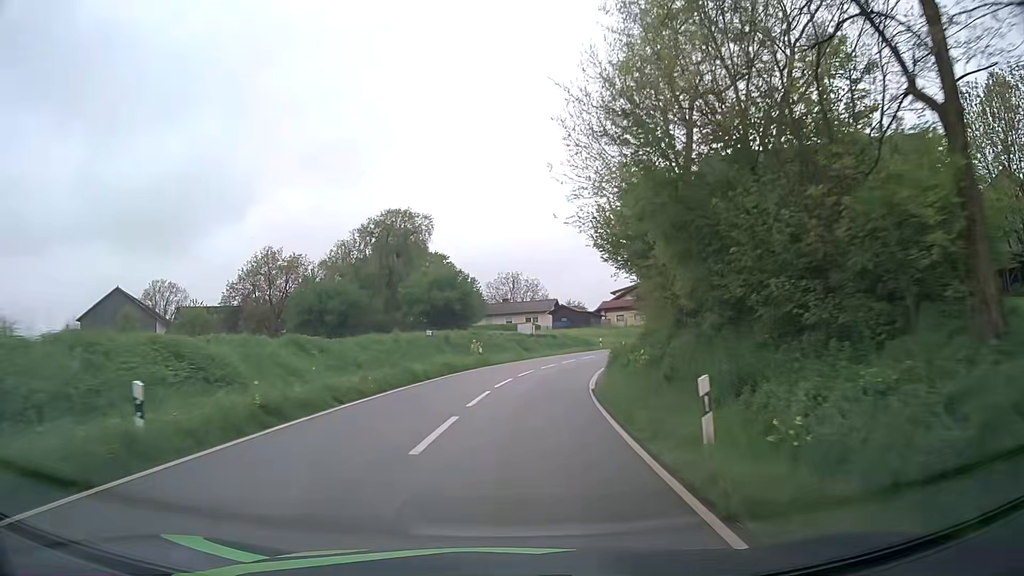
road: tertiary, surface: asphalt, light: Day
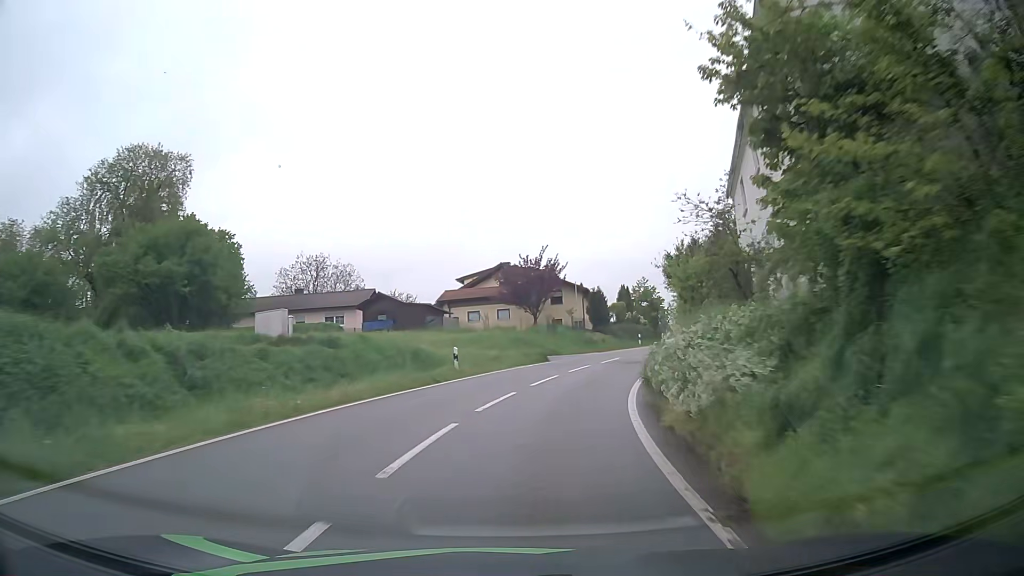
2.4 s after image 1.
(+4.0, +37.1) m; +14°
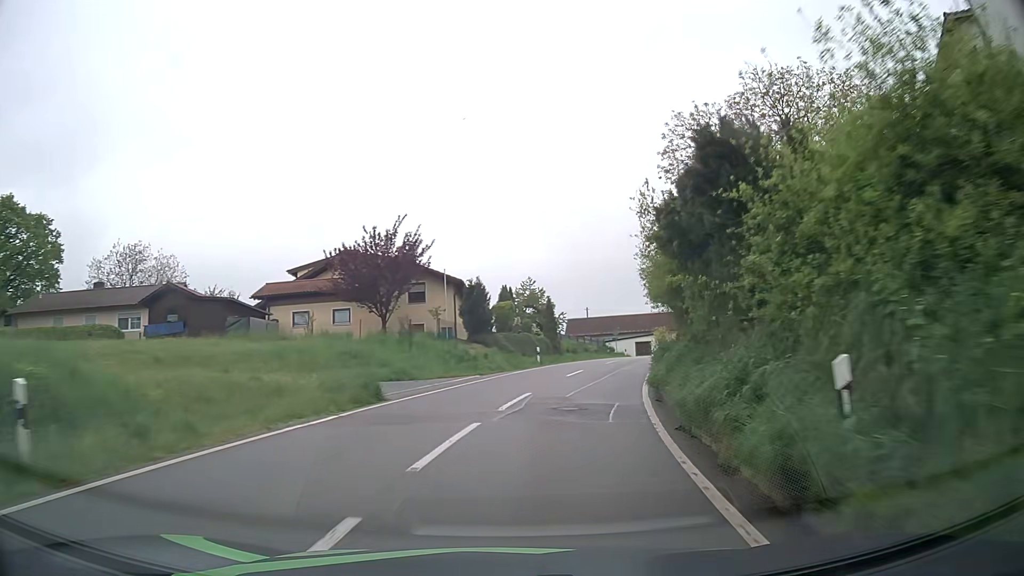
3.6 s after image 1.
(+1.7, +17.8) m; +11°
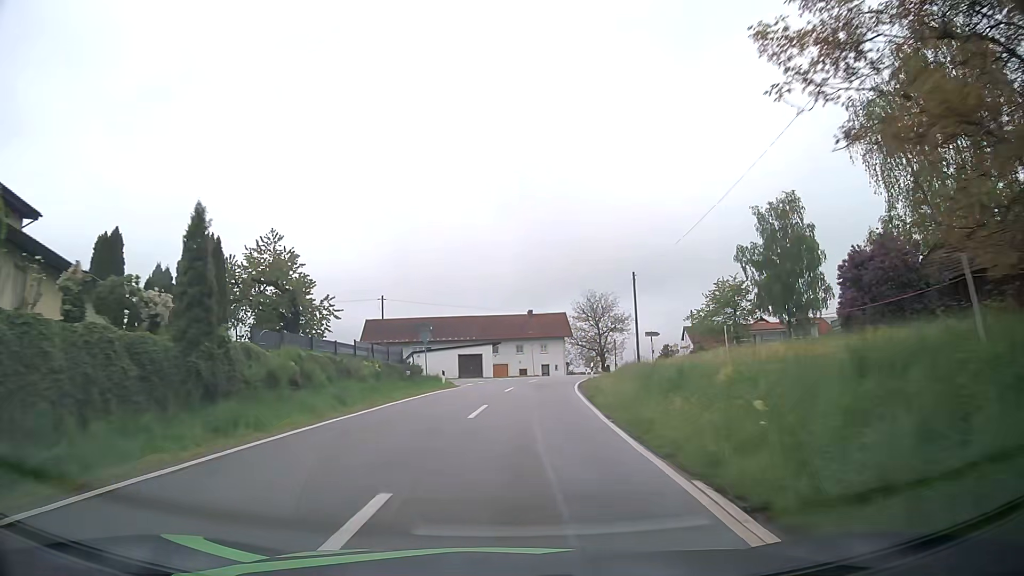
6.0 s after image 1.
(+5.8, +34.3) m; +16°
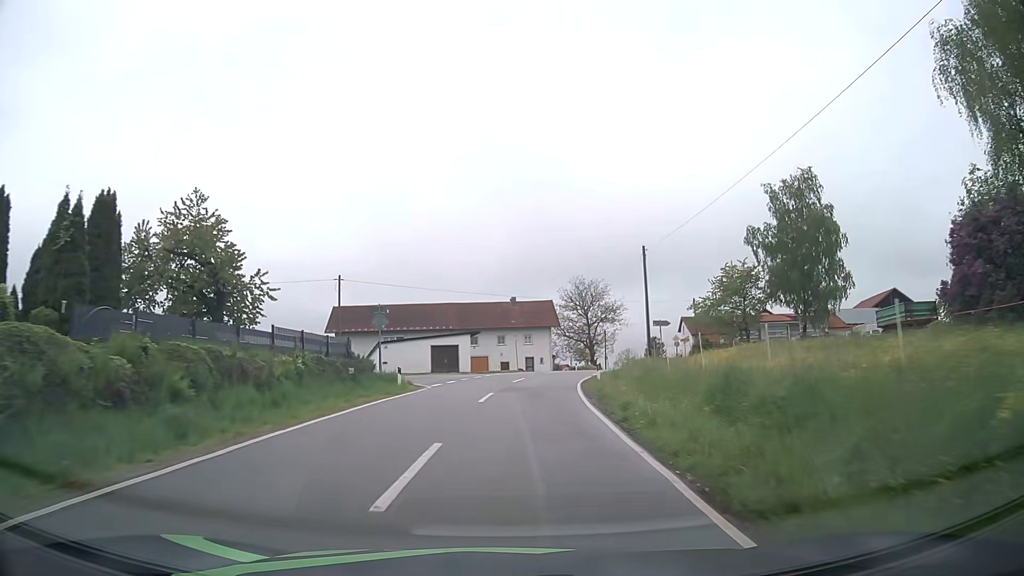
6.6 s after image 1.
(+0.1, +8.6) m; +1°
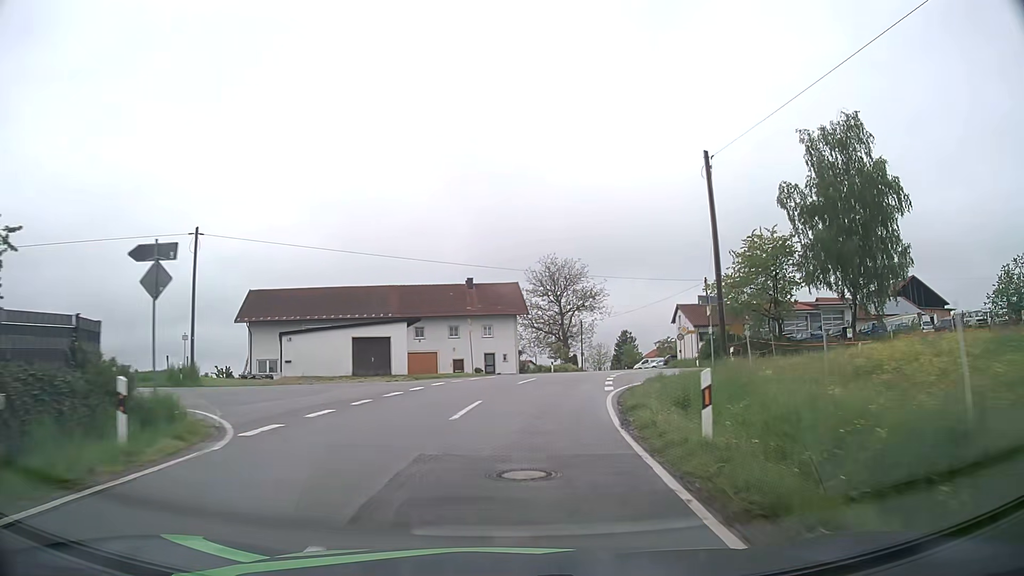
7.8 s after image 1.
(+0.4, +17.3) m; +3°
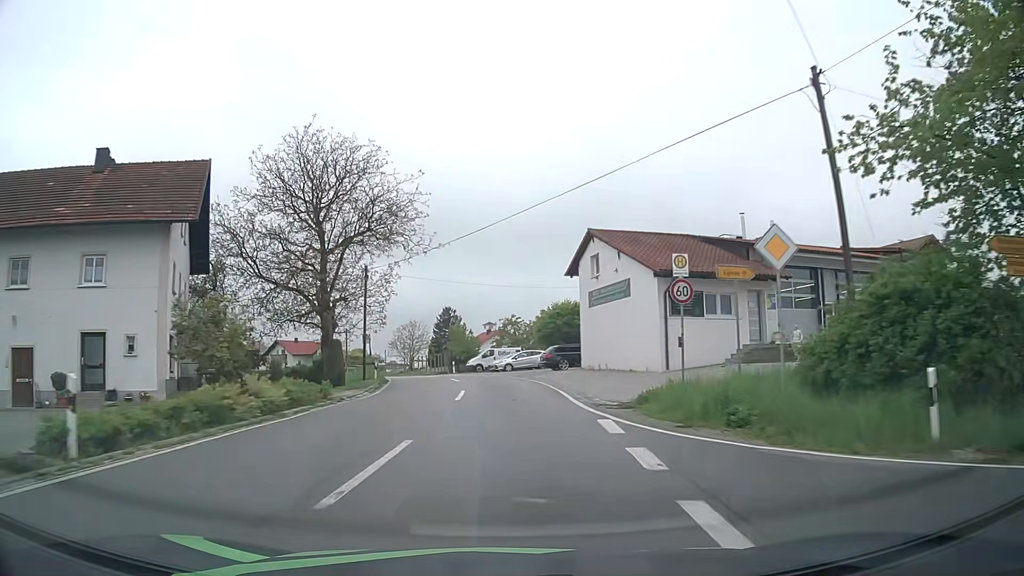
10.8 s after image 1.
(+6.3, +42.6) m; +15°
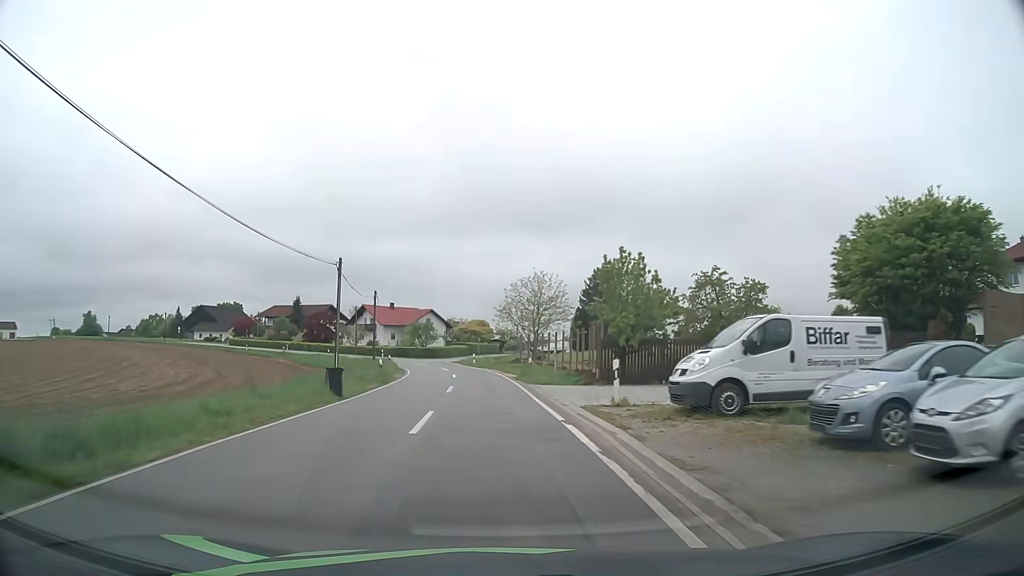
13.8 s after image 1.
(-3.1, +42.8) m; -12°
(0, +10) (-1, +20) (-1, +30) (-2, +40) (-3, +50) (-6, +60) (-9, +69) (-14, +77) (-20, +86) (-27, +93) m
